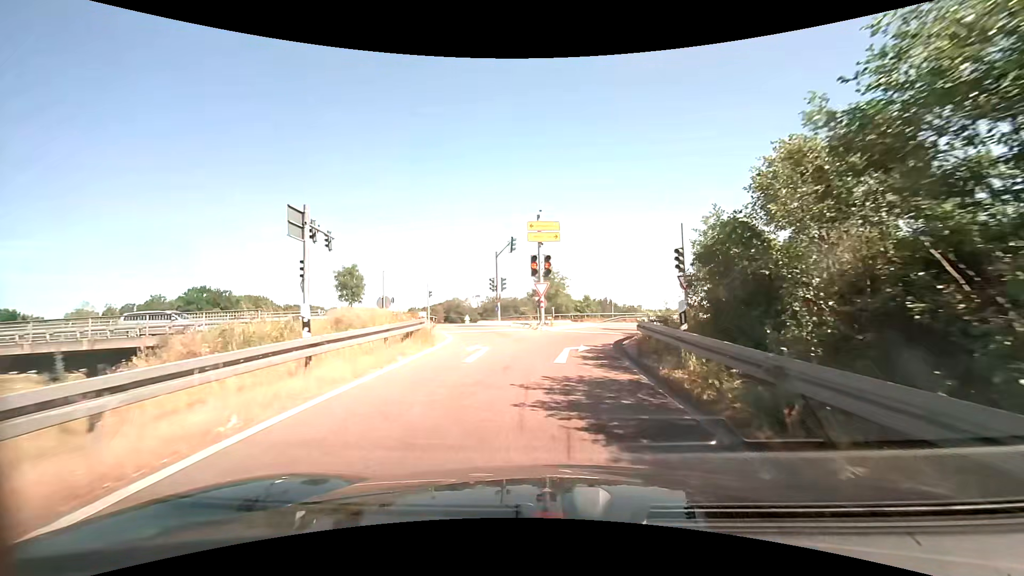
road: trunk_link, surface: asphalt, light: Day
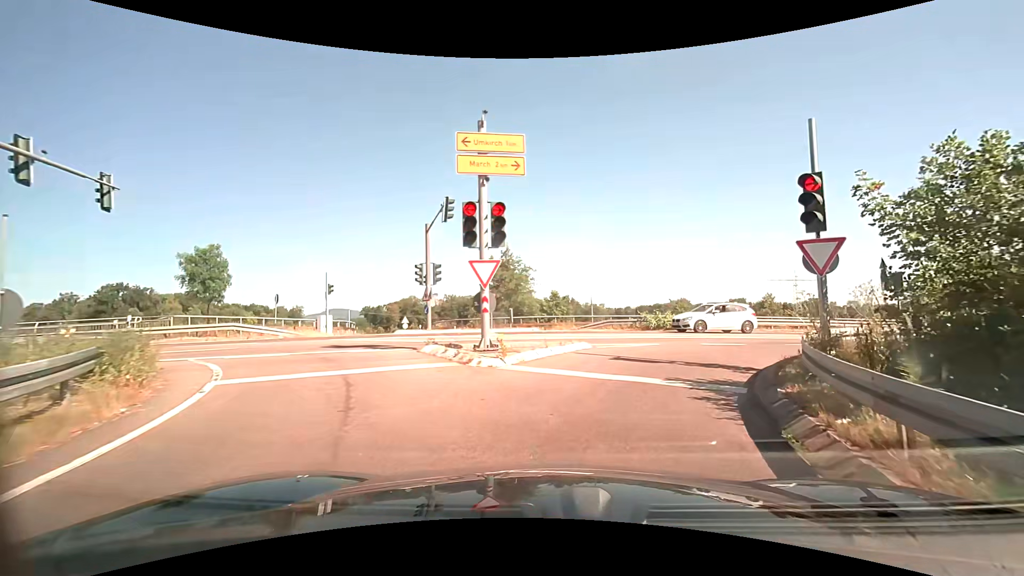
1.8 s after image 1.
(+0.2, +13.0) m; +4°
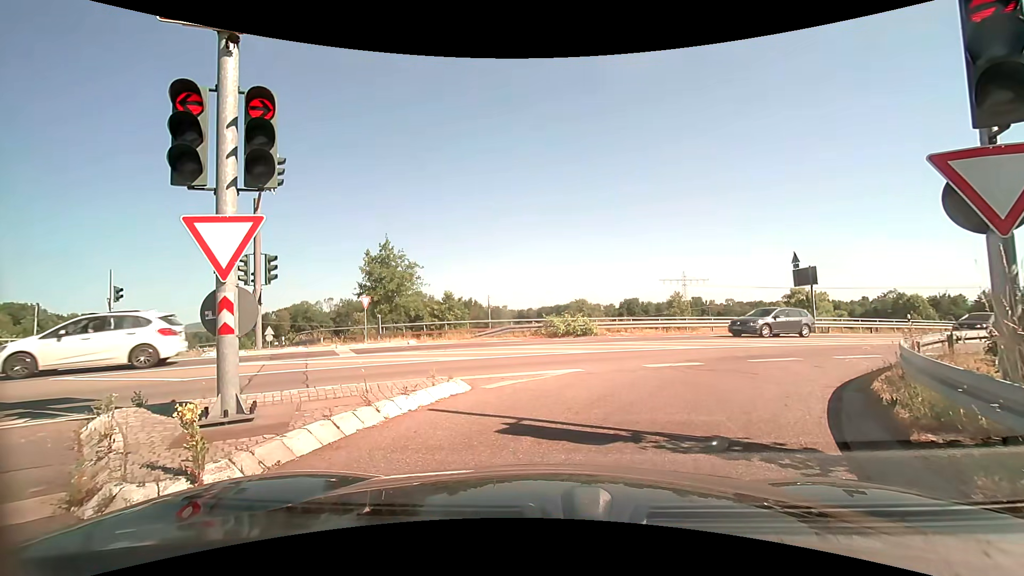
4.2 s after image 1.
(+0.6, +5.9) m; +10°
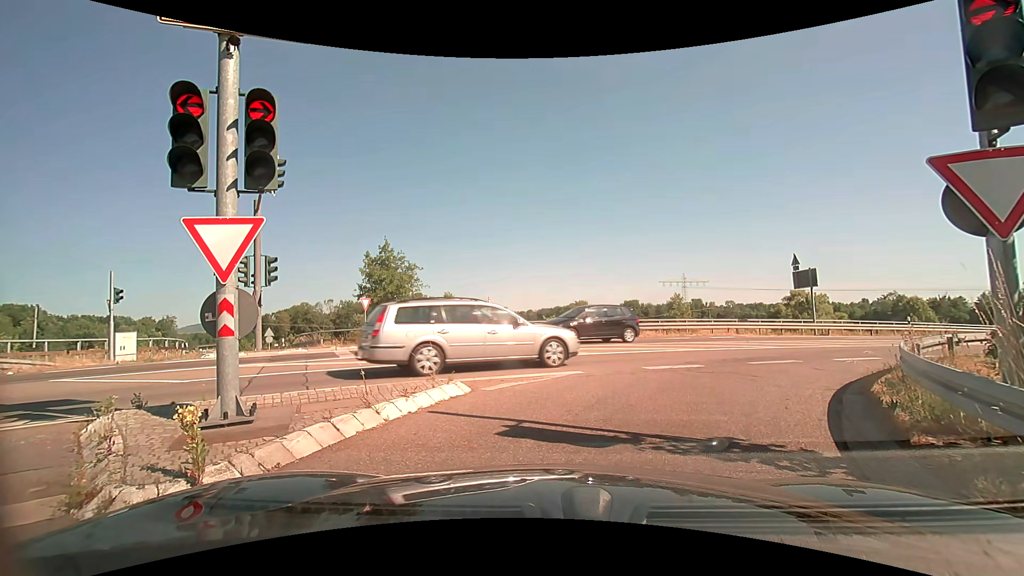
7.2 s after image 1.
(0.0, +0.1) m; 0°
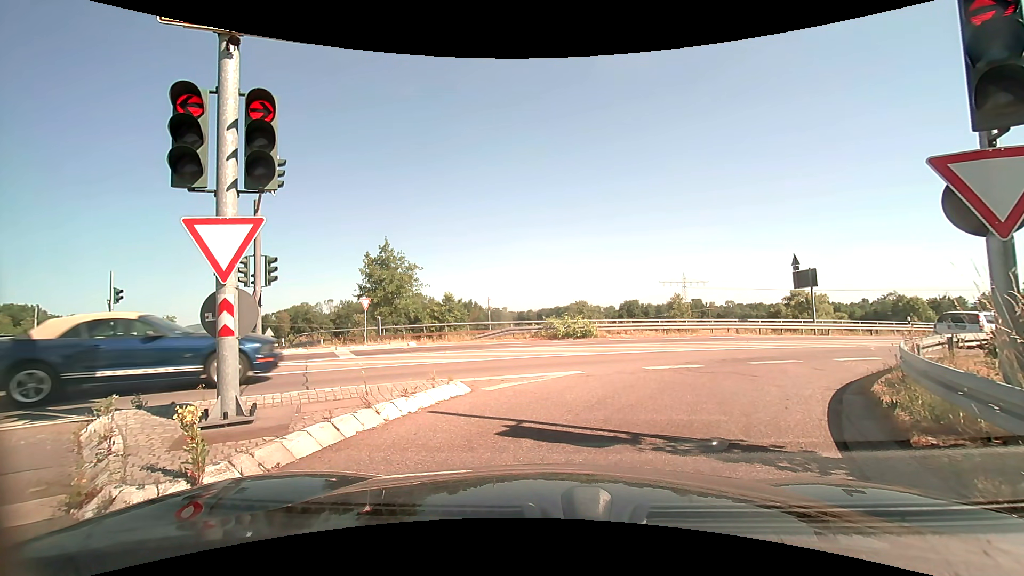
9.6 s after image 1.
(0.0, 0.0) m; 0°
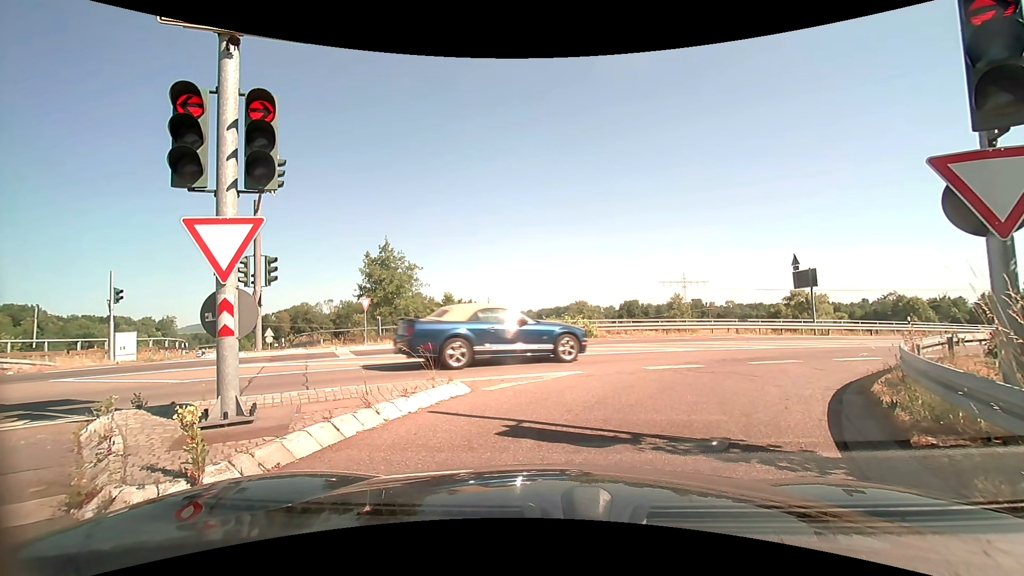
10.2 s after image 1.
(0.0, 0.0) m; 0°
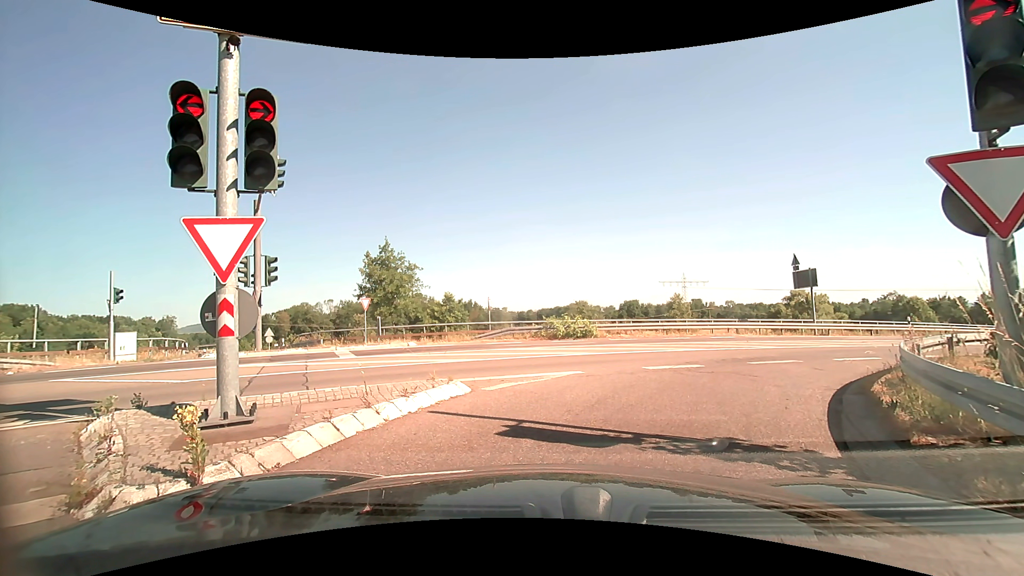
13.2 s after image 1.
(0.0, 0.0) m; 0°
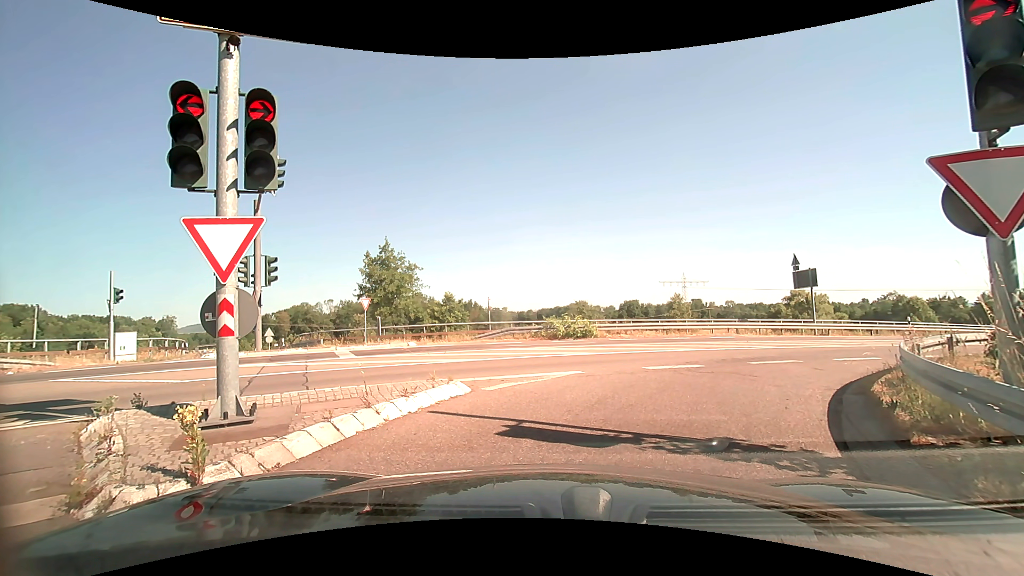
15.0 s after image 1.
(0.0, 0.0) m; 0°
